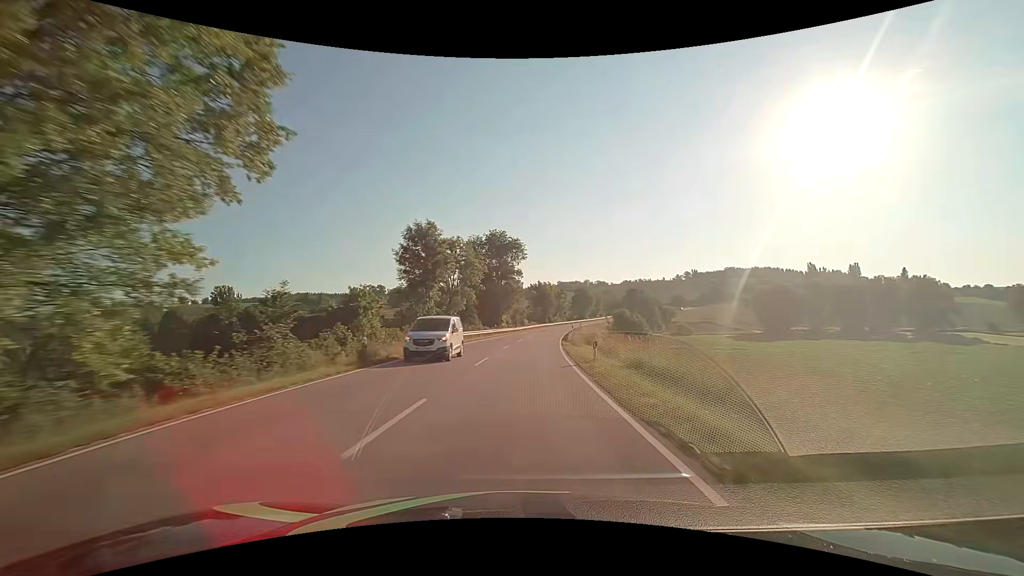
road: secondary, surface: asphalt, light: Day
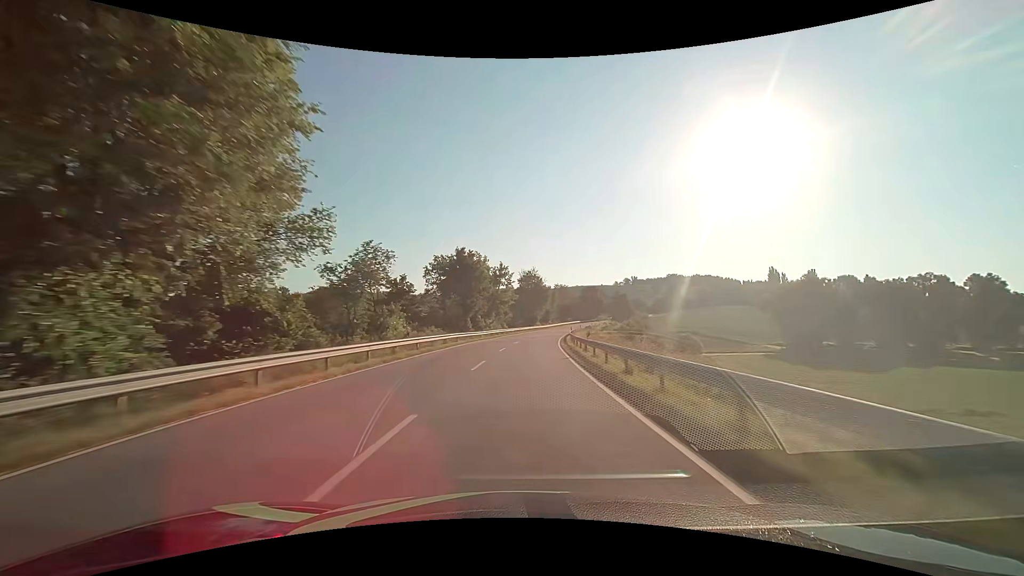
(+4.9, +73.4) m; +8°
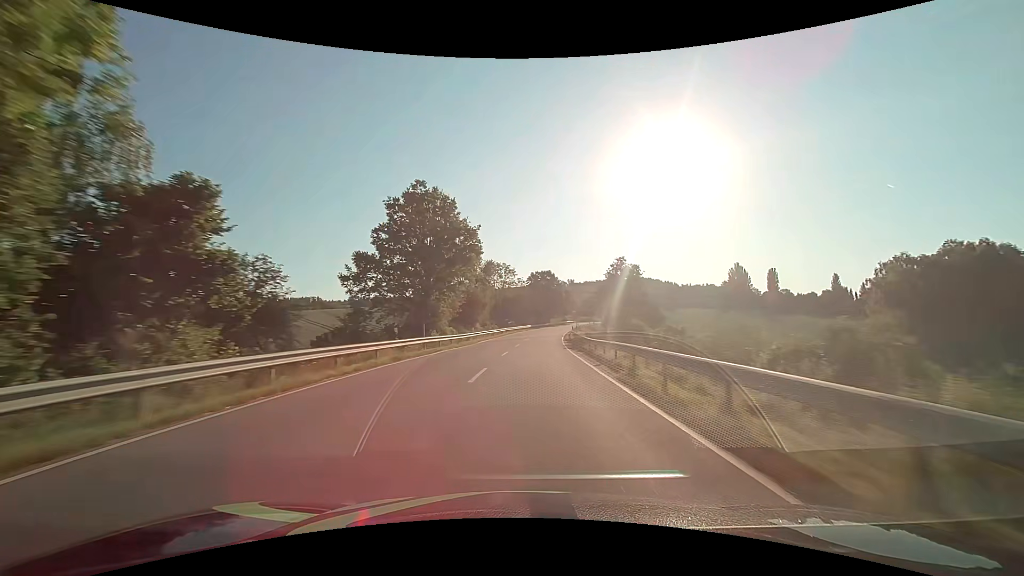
(+5.2, +75.3) m; +8°
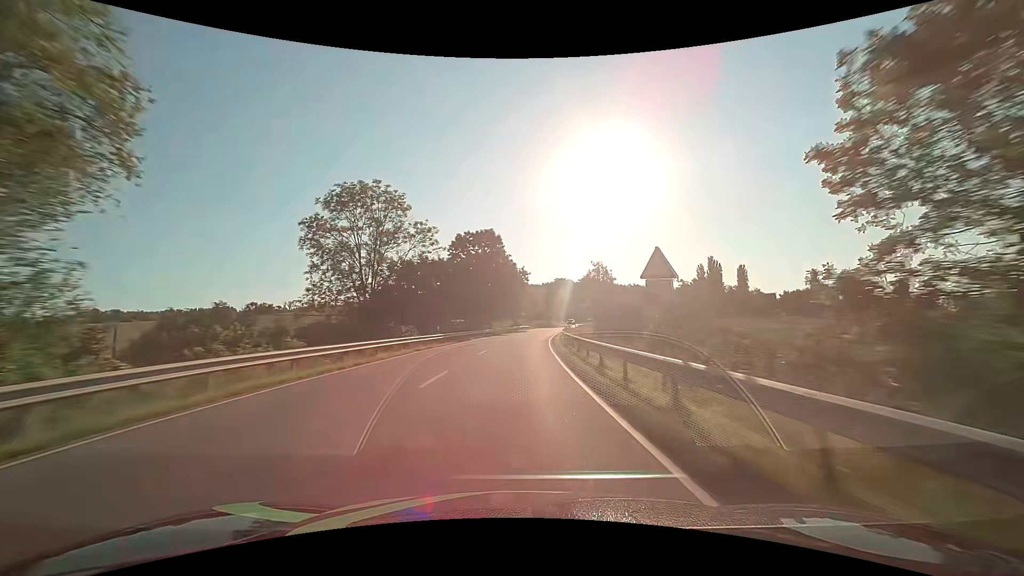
(+3.9, +60.4) m; +7°
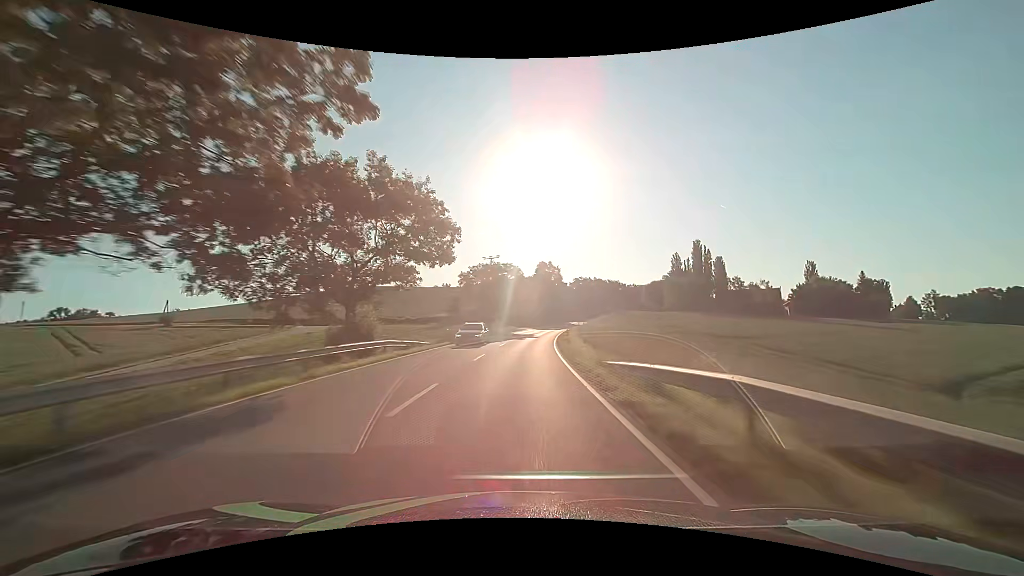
(+4.4, +75.0) m; +7°
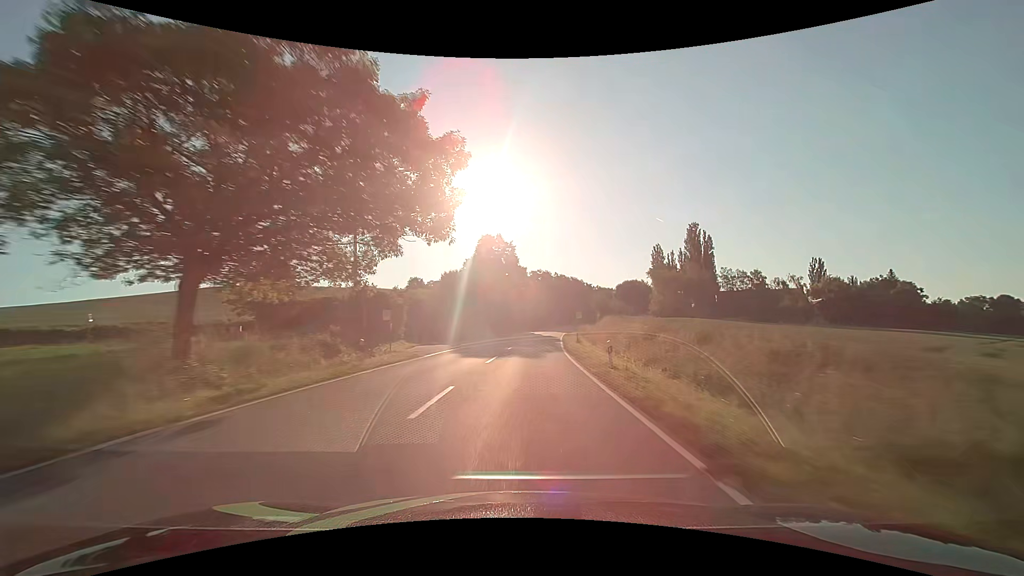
(+3.2, +59.7) m; +6°
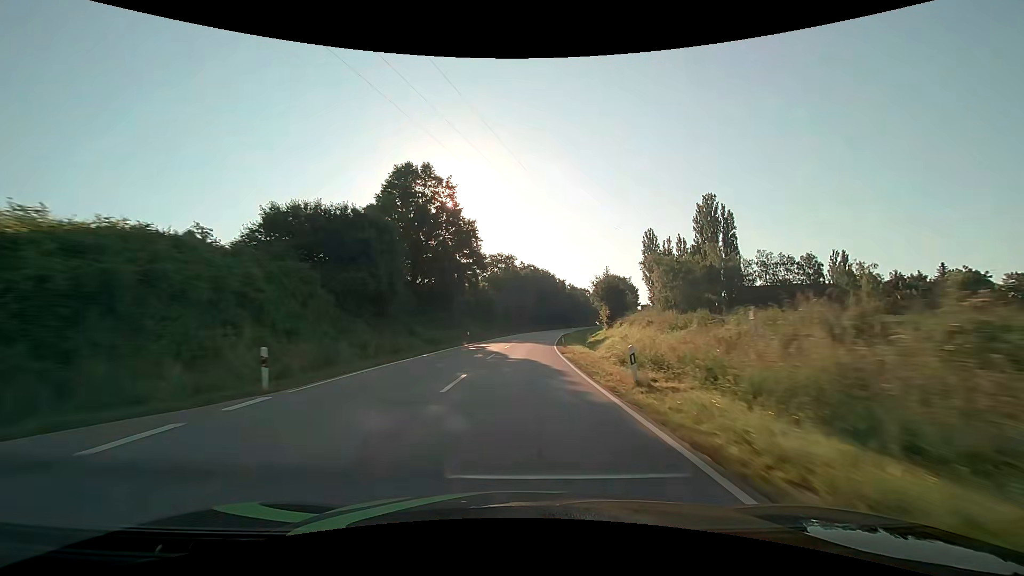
(+1.9, +44.4) m; +4°
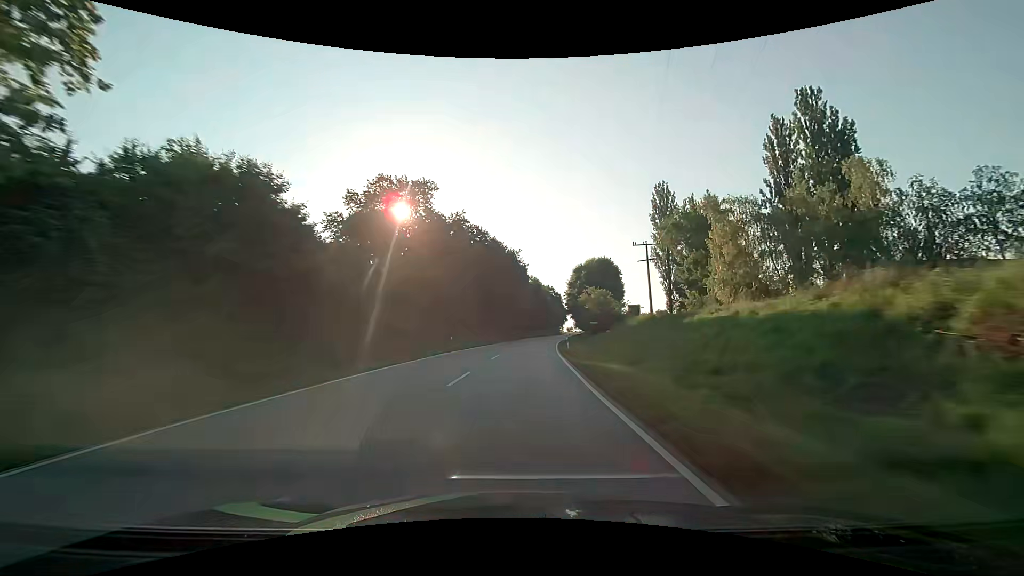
(+3.0, +58.3) m; +6°
(0, +10) (0, +20) (+1, +30) (+1, +40) (+2, +50) (+3, +60) (+4, +70) (+5, +80) (+7, +90) (+8, +100) m
